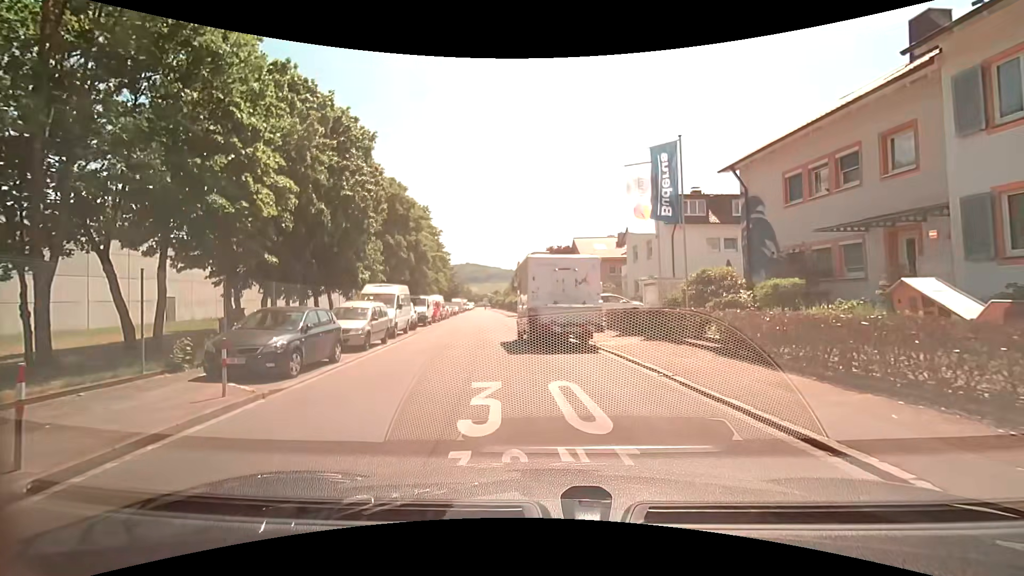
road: residential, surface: asphalt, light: Day
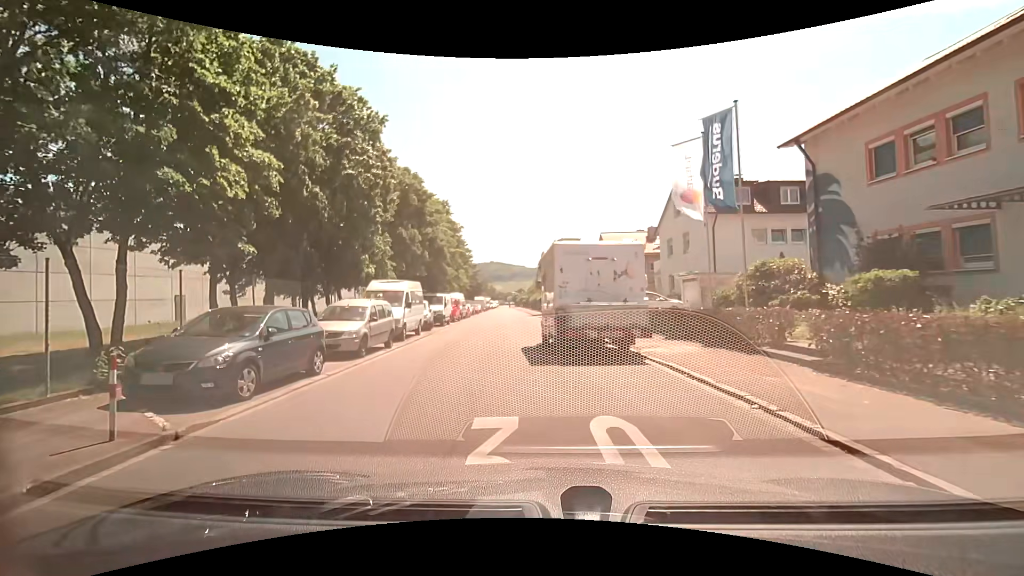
(0.0, +2.8) m; -3°
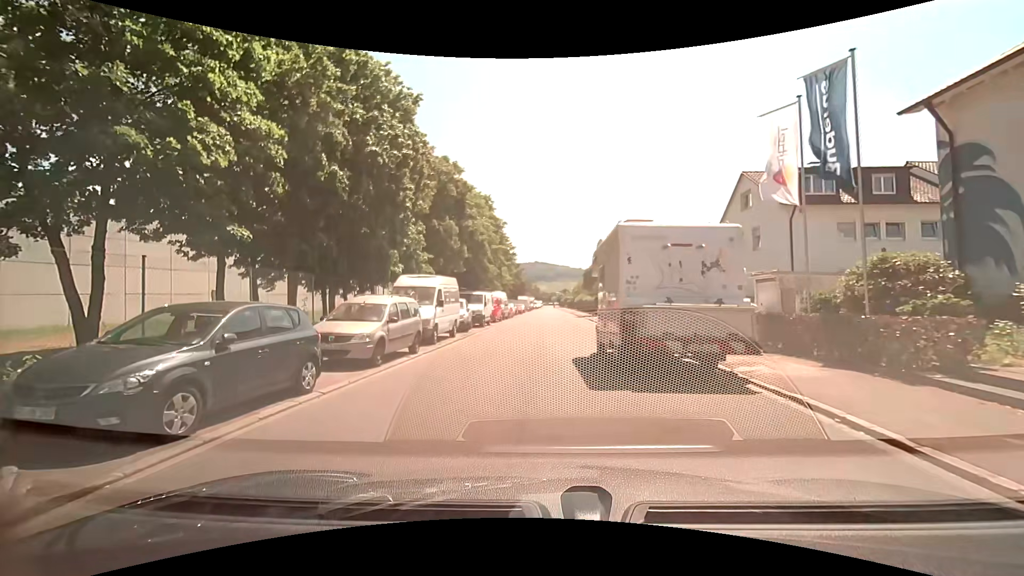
(-0.1, +2.8) m; -5°
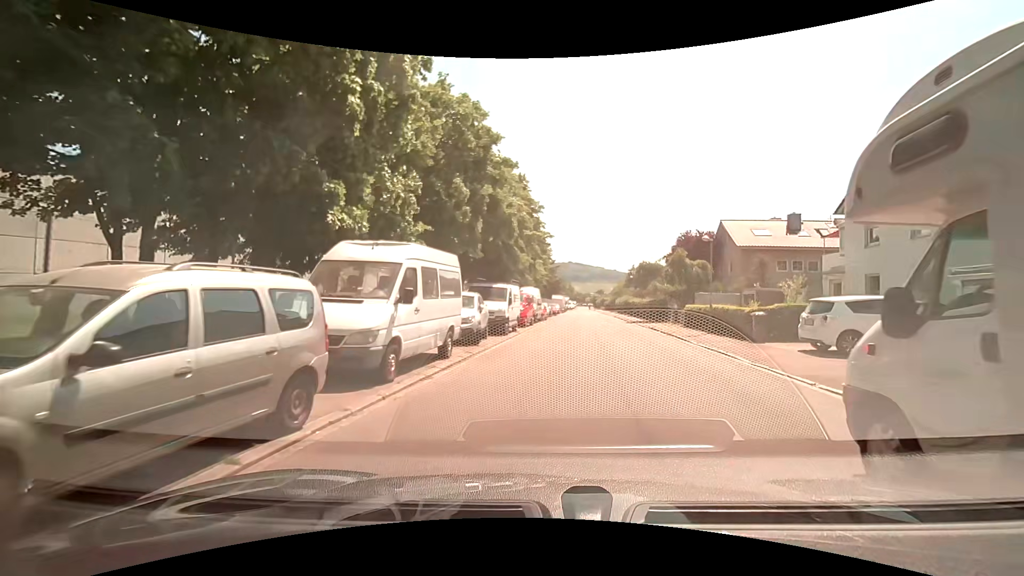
(-0.6, +9.3) m; -3°
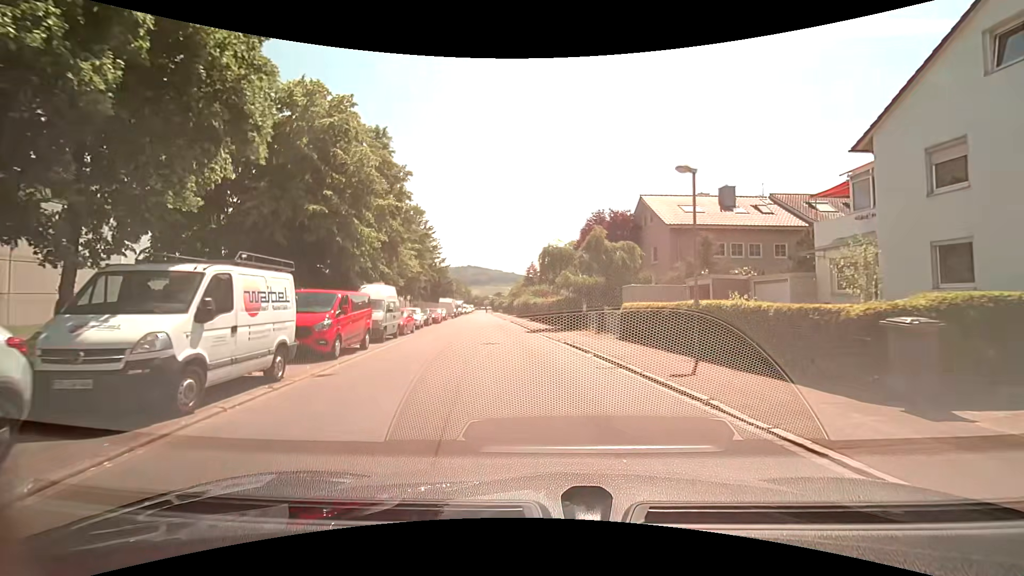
(+1.8, +13.4) m; +13°
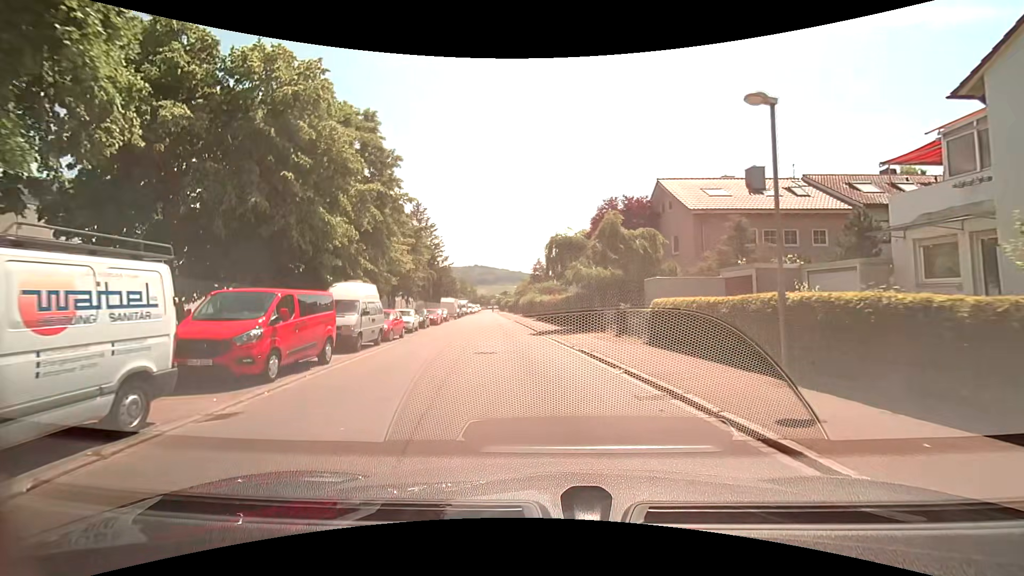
(-0.1, +3.9) m; -2°
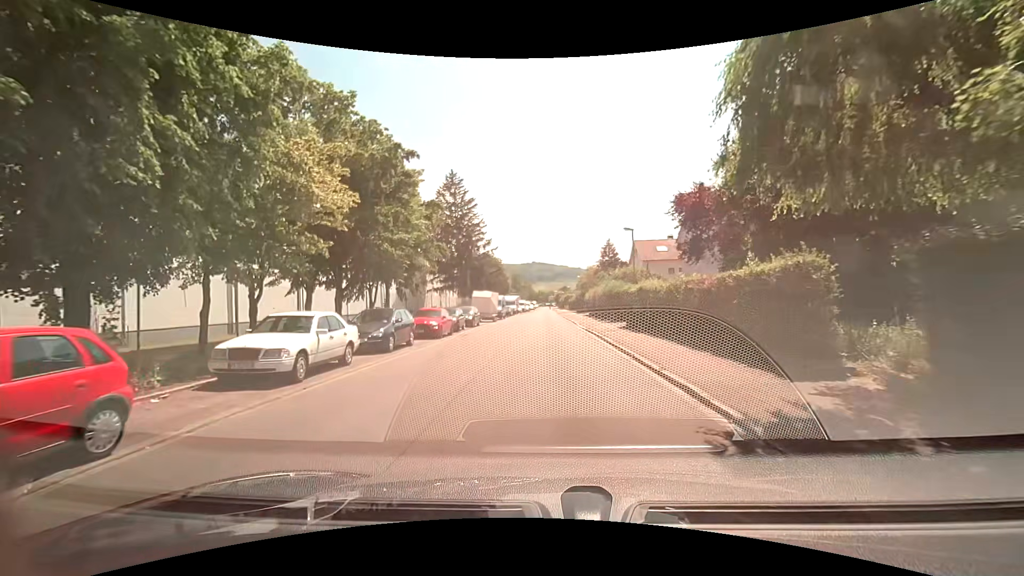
(-1.9, +20.4) m; -8°
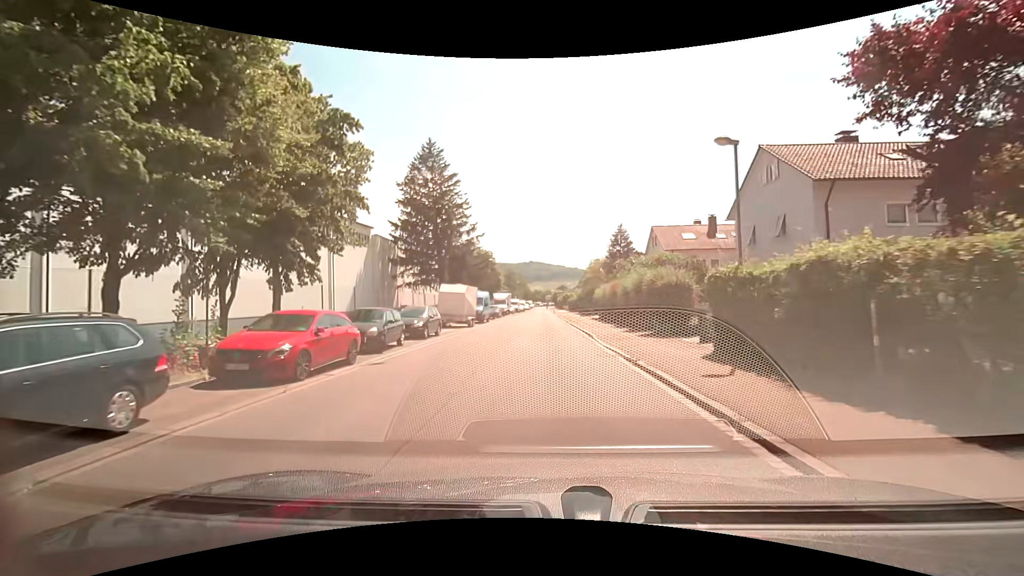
(0.0, +13.1) m; 0°
